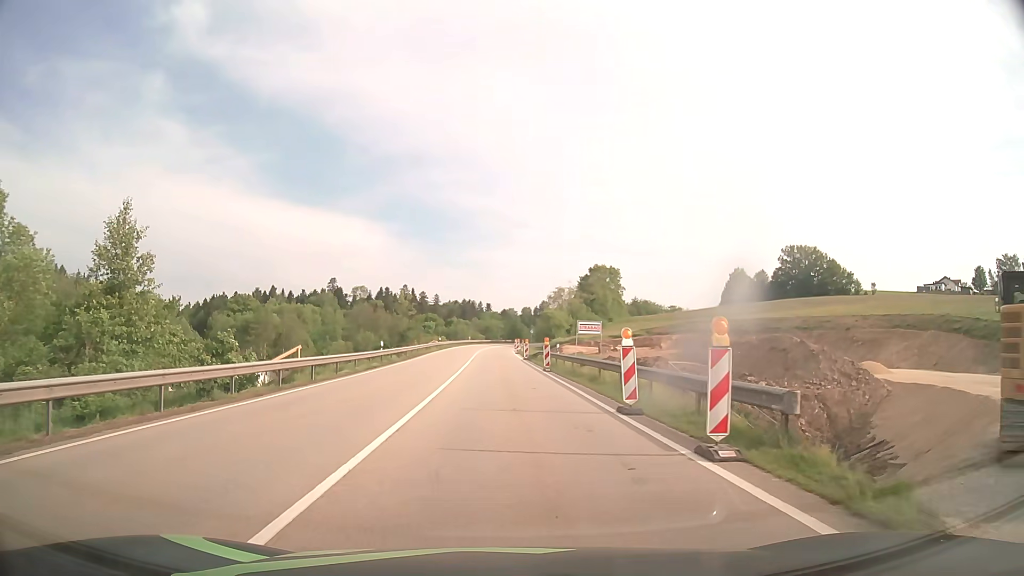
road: primary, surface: asphalt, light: Day
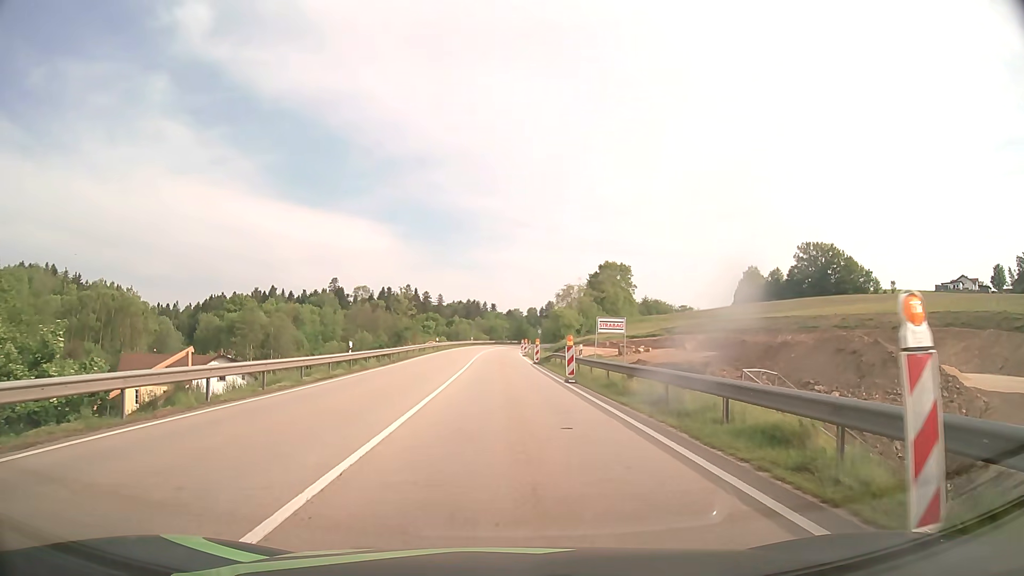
(0.0, +9.7) m; 0°
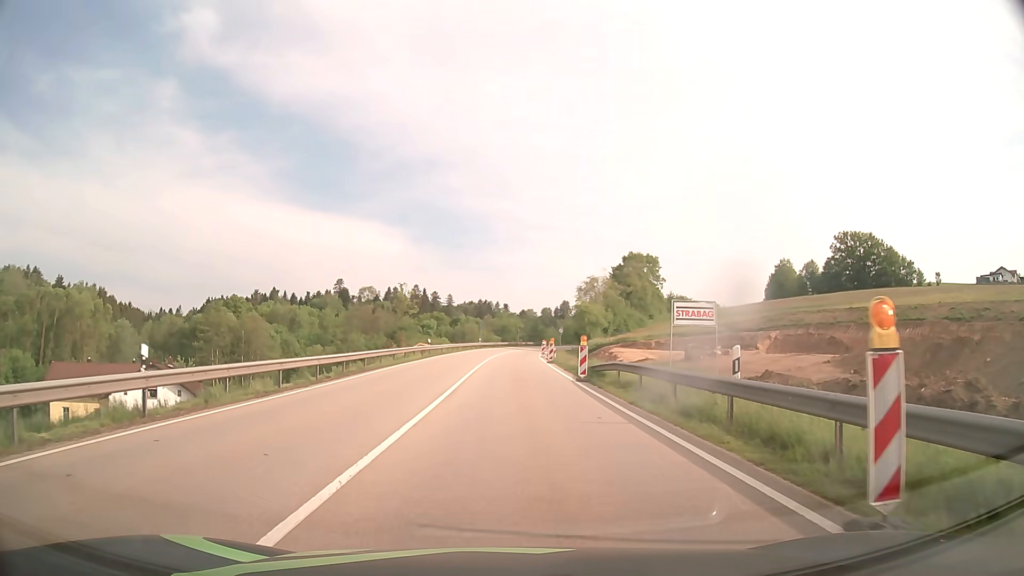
(-0.2, +19.8) m; -1°
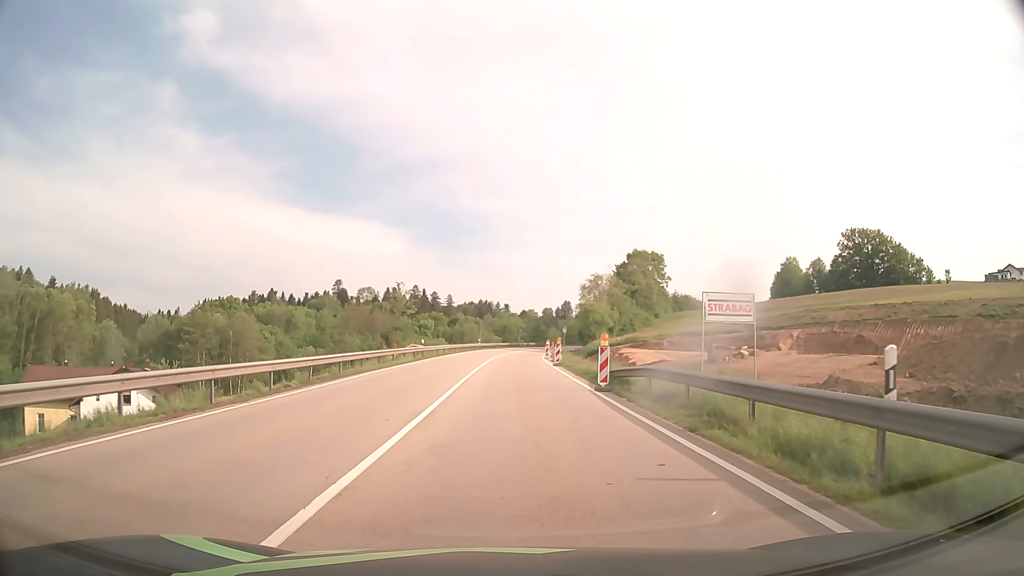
(0.0, +5.0) m; 0°
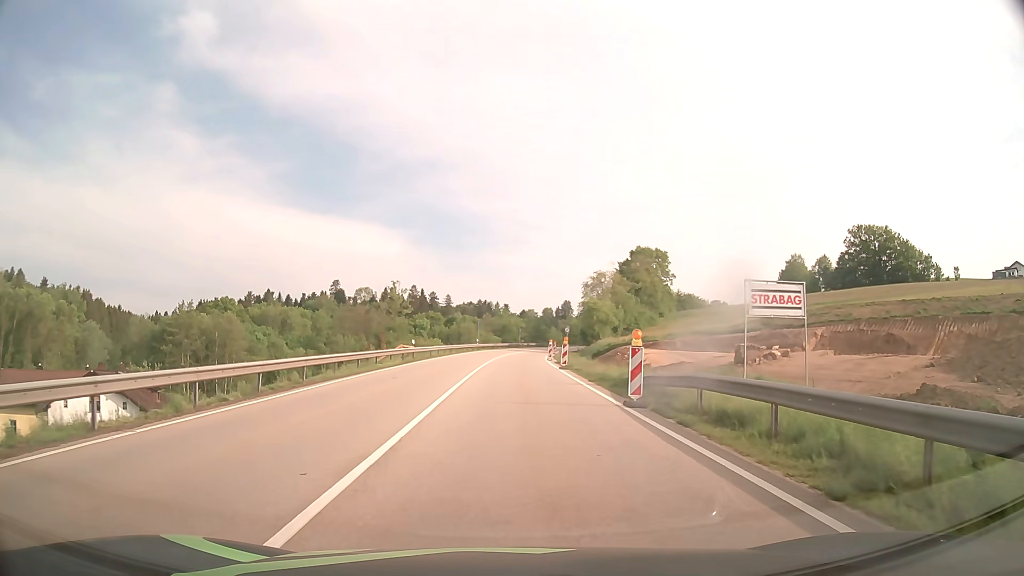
(0.0, +4.9) m; 0°
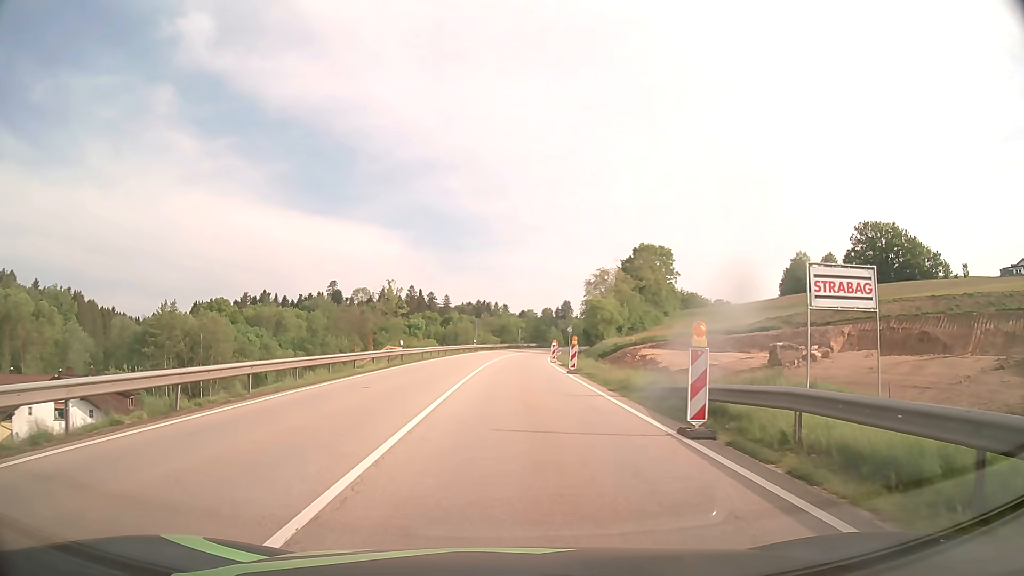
(0.0, +4.8) m; 0°
